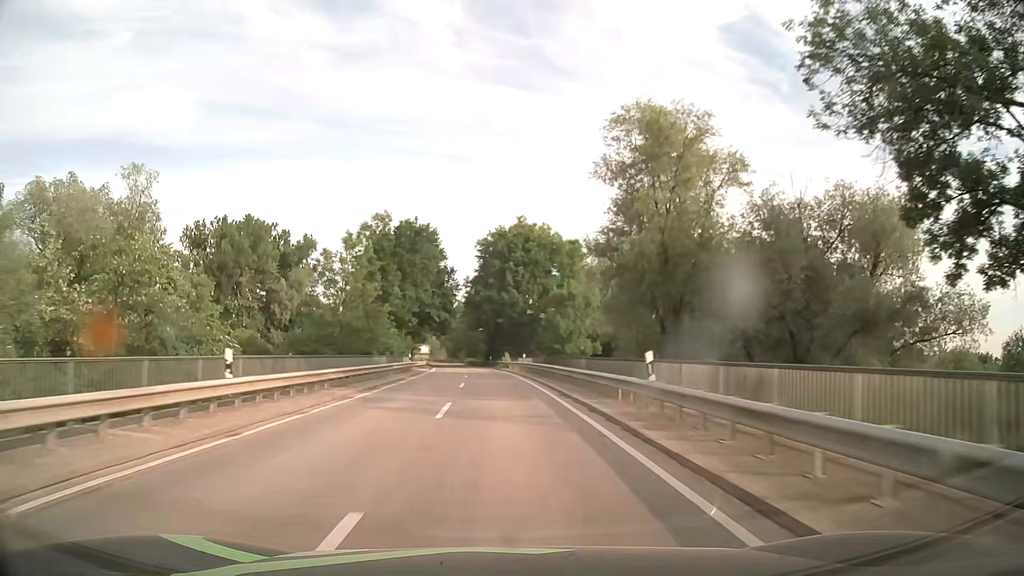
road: tertiary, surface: asphalt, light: Day
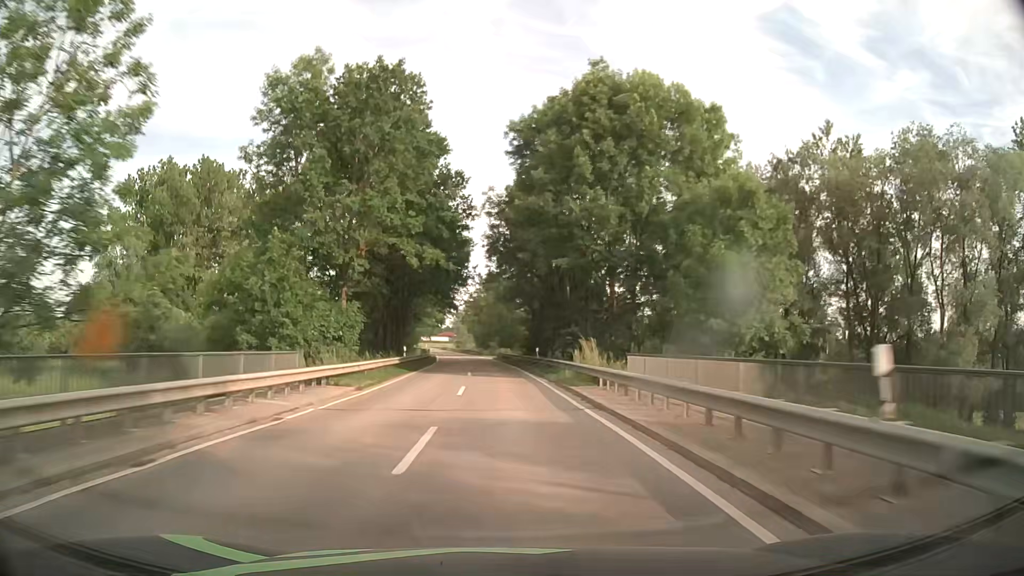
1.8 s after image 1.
(-1.4, +42.6) m; -4°
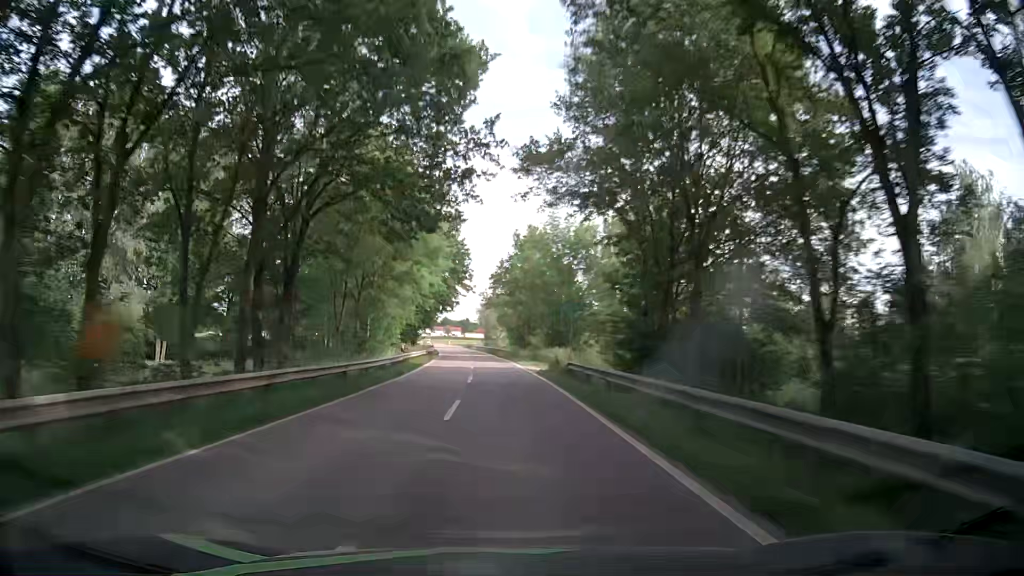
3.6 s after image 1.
(-1.1, +42.8) m; -3°
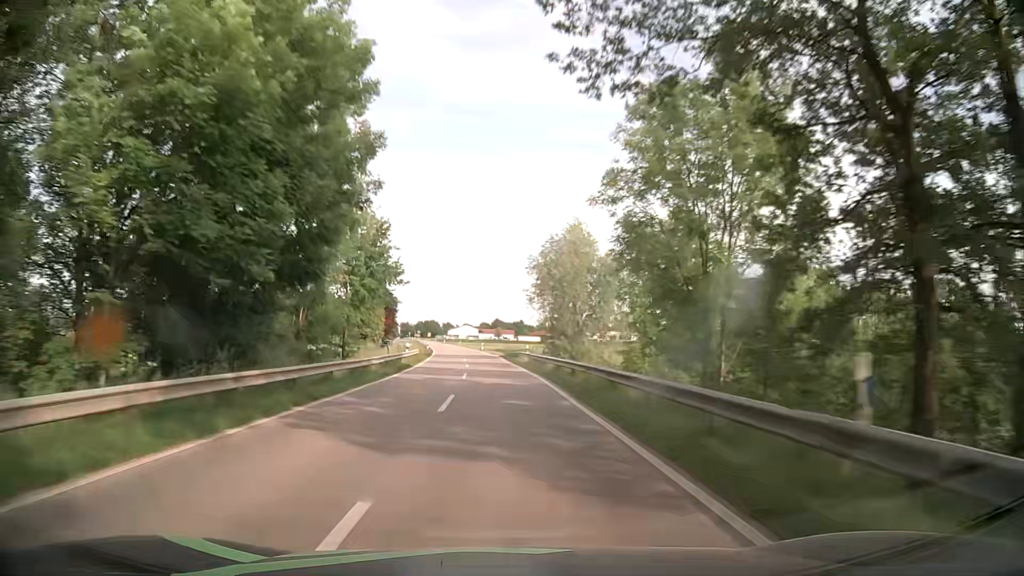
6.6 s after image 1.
(-3.1, +71.2) m; -5°
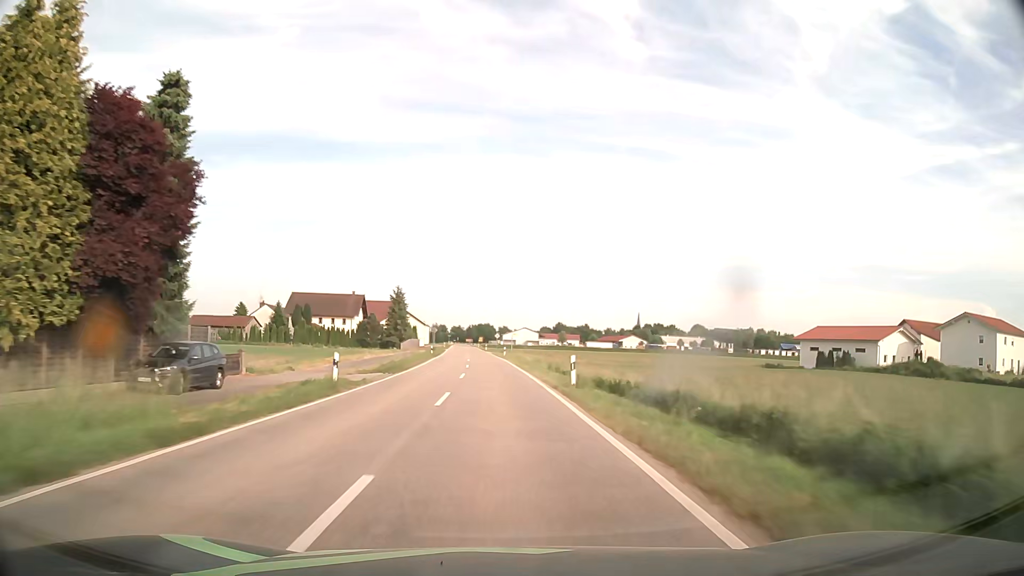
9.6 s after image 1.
(-3.2, +70.8) m; -5°
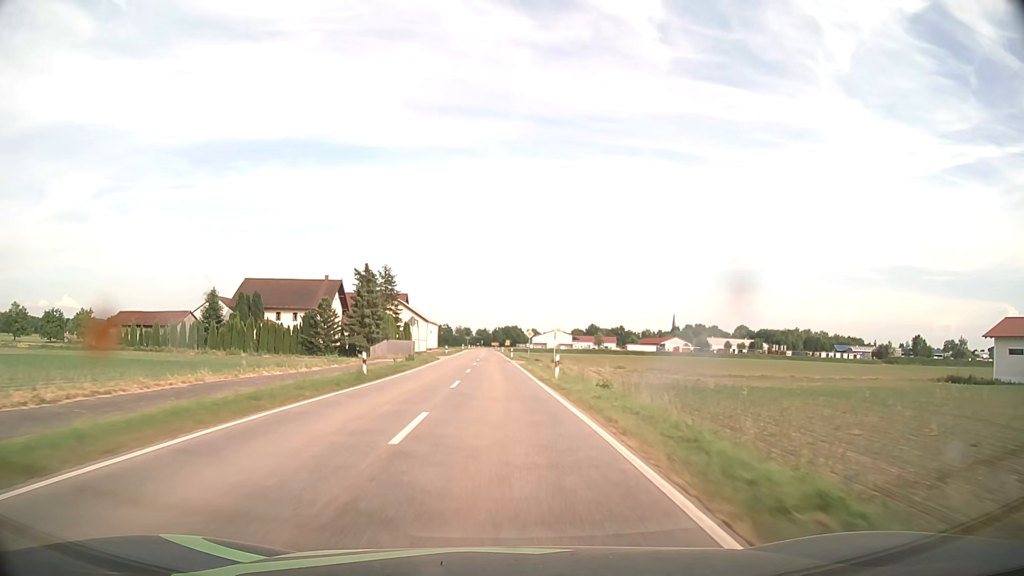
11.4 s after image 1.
(-0.9, +42.5) m; -2°
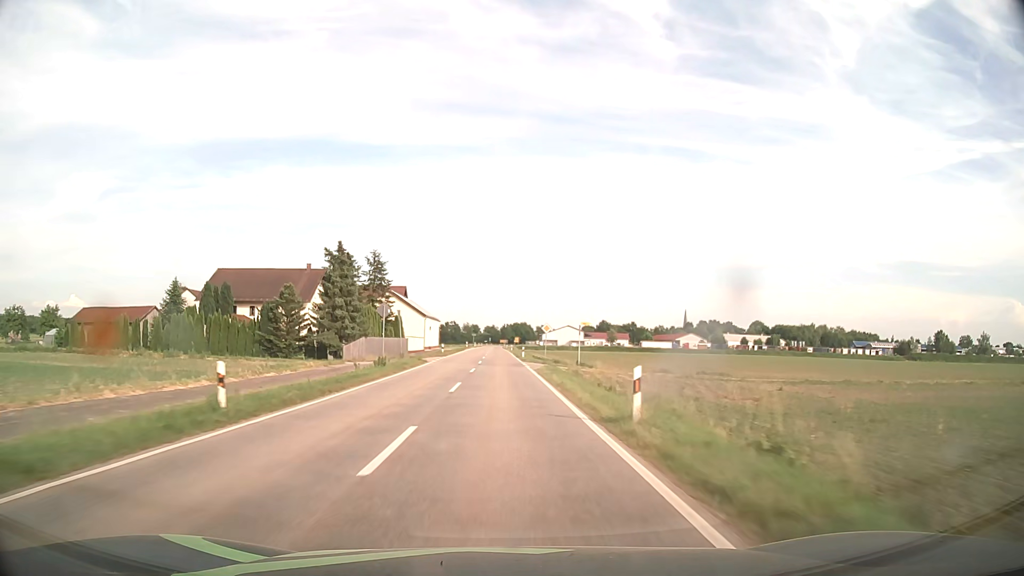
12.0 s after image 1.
(-0.1, +14.1) m; -1°
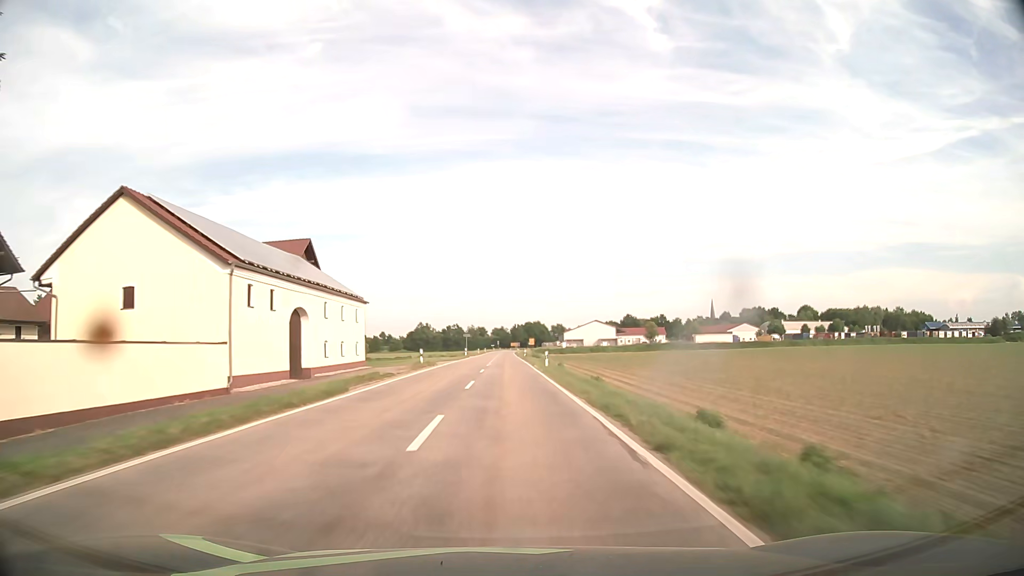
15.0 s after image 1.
(-0.5, +70.8) m; -1°
(0, +10) (0, +20) (0, +30) (0, +40) (0, +50) (0, +60) (0, +70) (0, +80) (0, +90) (0, +100) m
